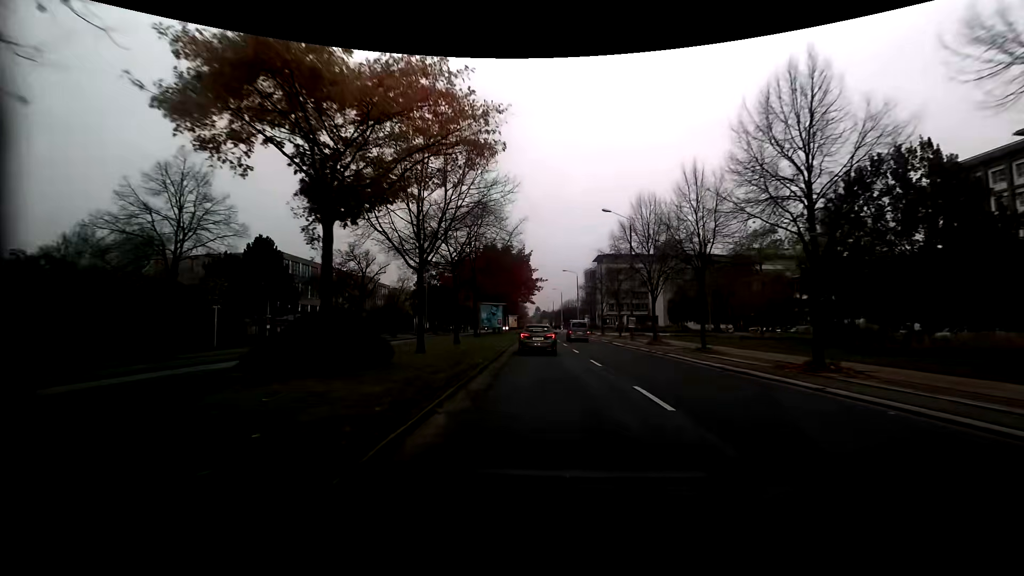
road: secondary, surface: asphalt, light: Day
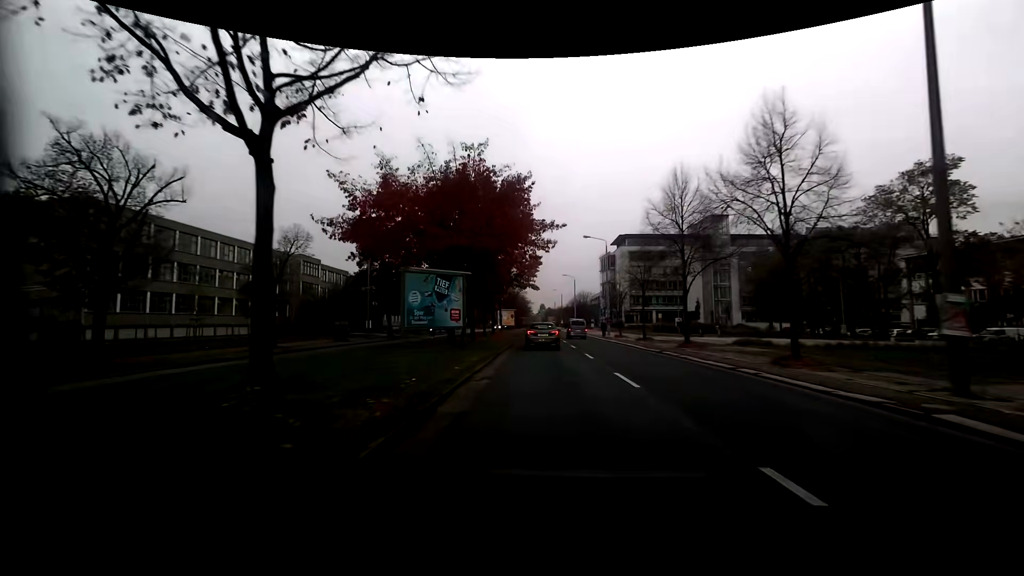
(-0.1, +33.5) m; 0°
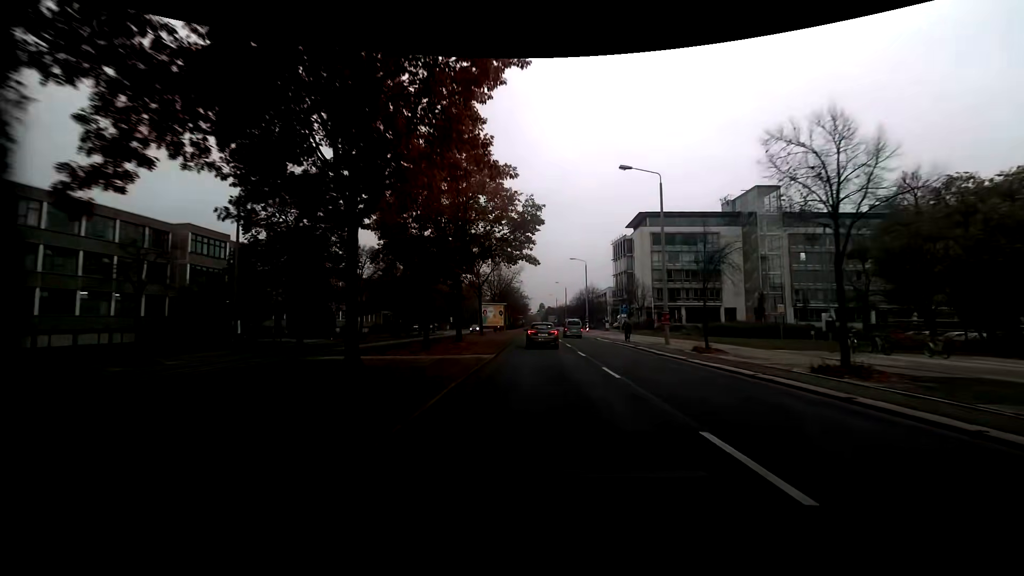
(-0.1, +25.6) m; 0°
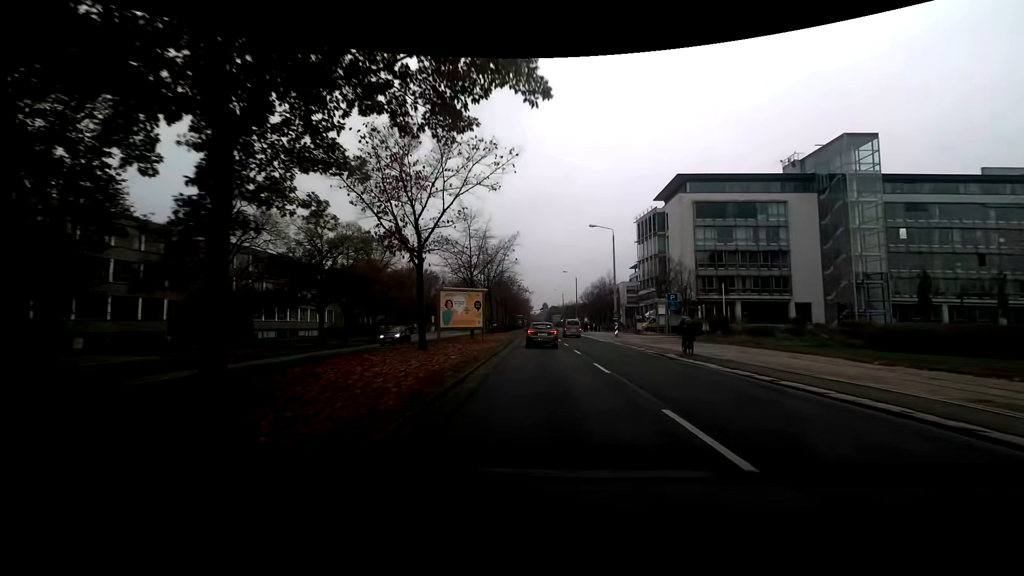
(0.0, +26.0) m; 0°
